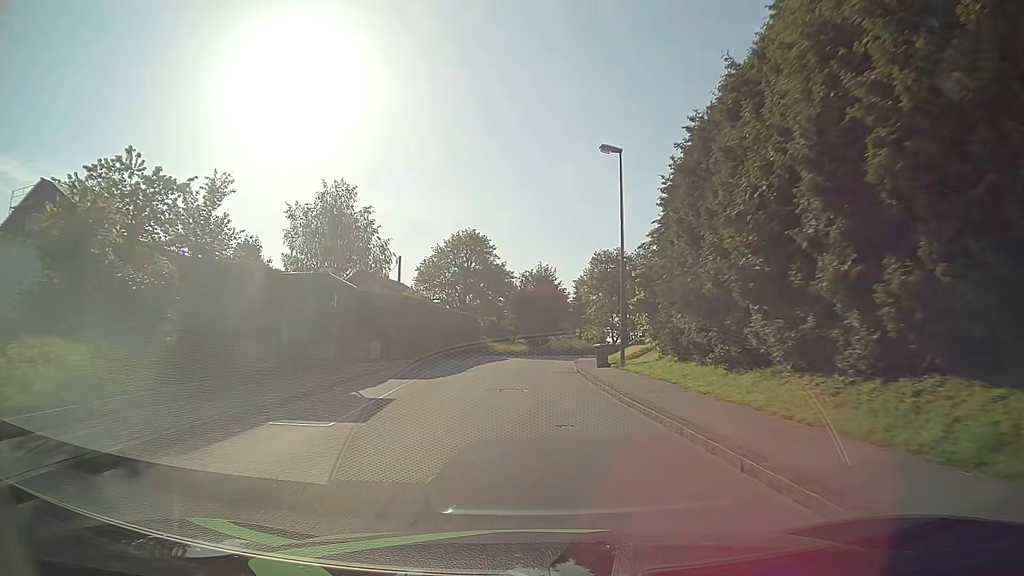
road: unclassified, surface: asphalt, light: Day
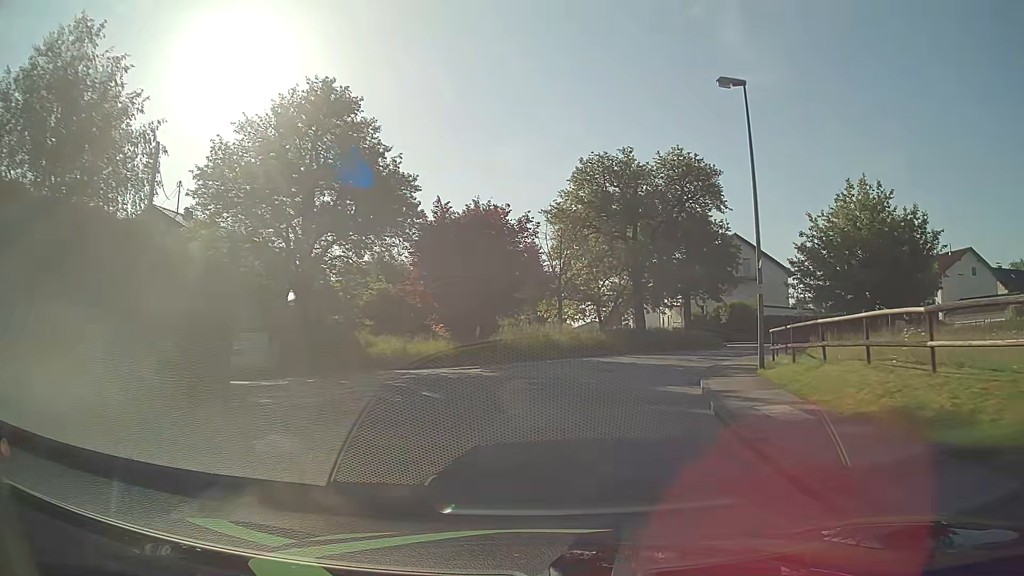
(0.0, +37.3) m; +4°
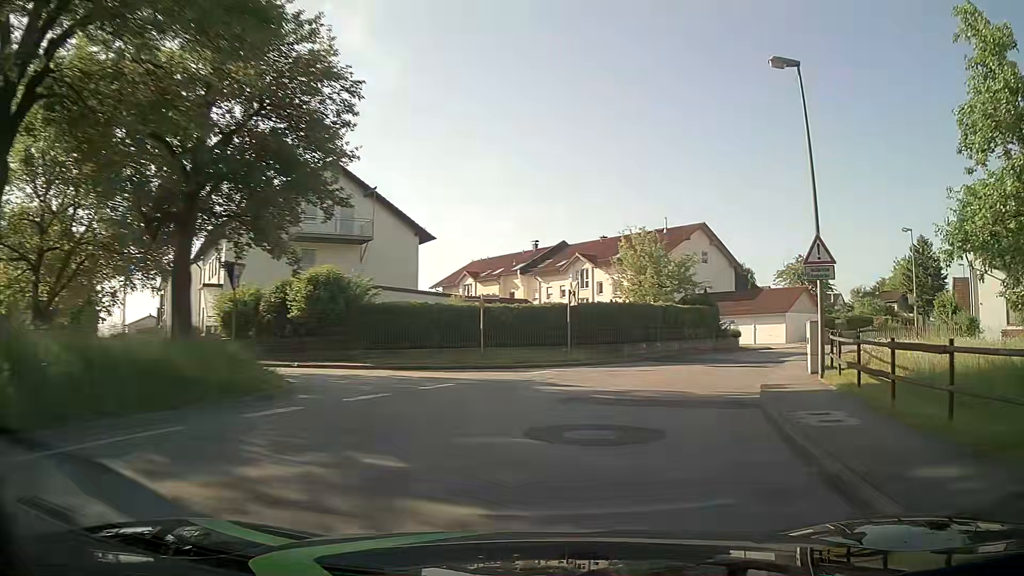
(+8.5, +31.1) m; +35°
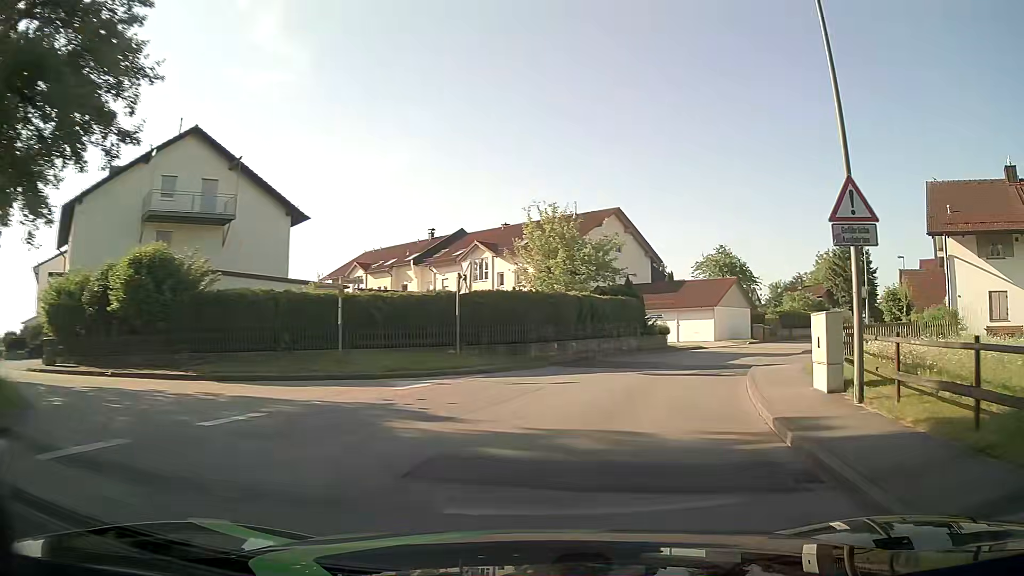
(+0.5, +6.4) m; +9°
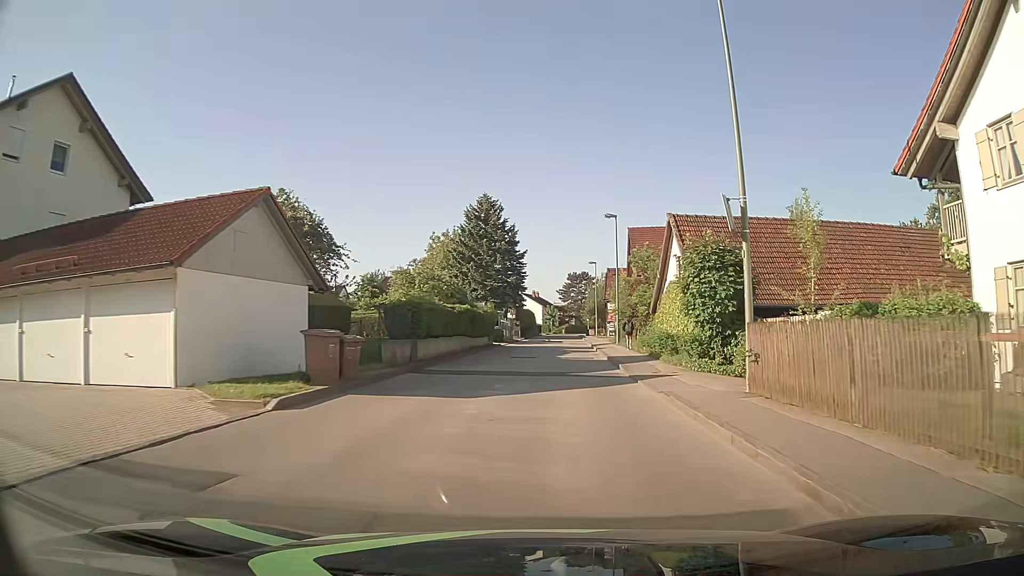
(+10.5, +30.9) m; +35°
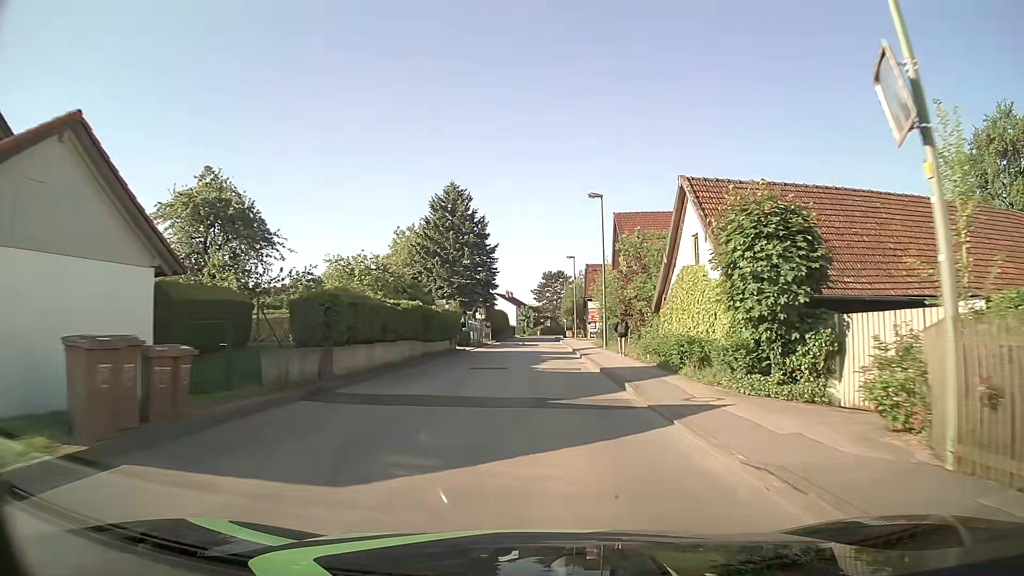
(+0.1, +7.0) m; +2°
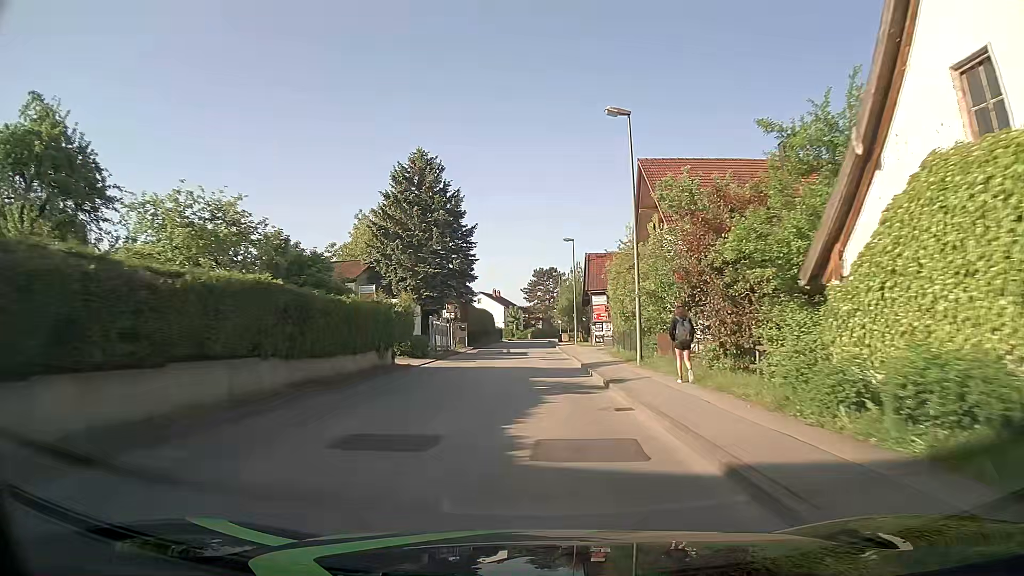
(+0.3, +14.4) m; +2°
